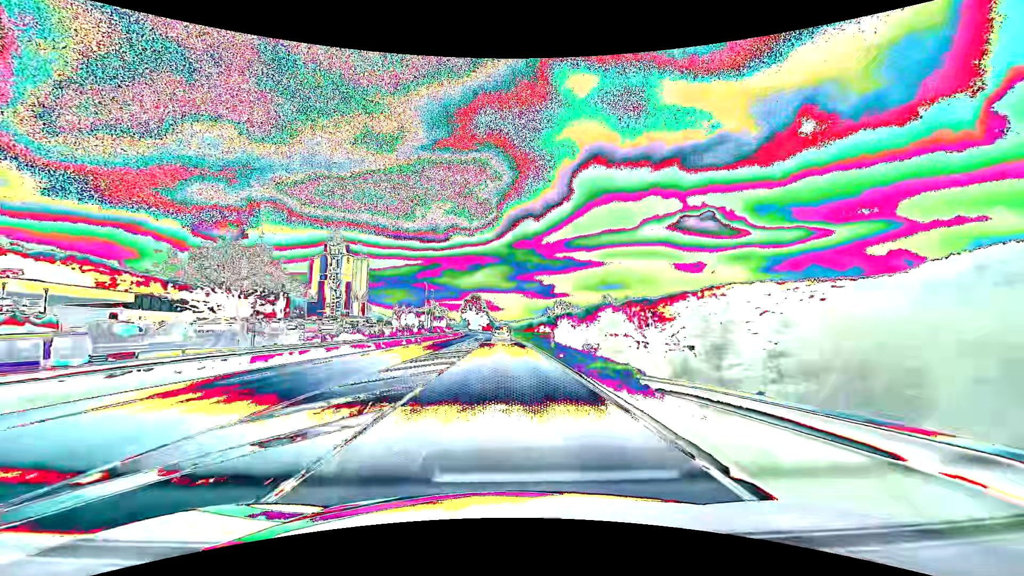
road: primary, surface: asphalt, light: Day
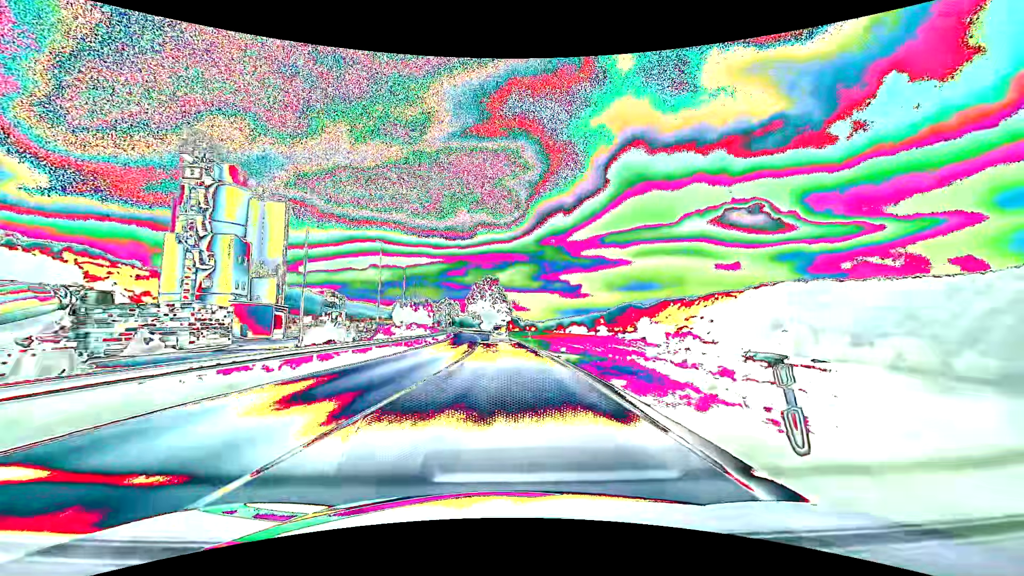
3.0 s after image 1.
(-2.0, +78.7) m; -3°
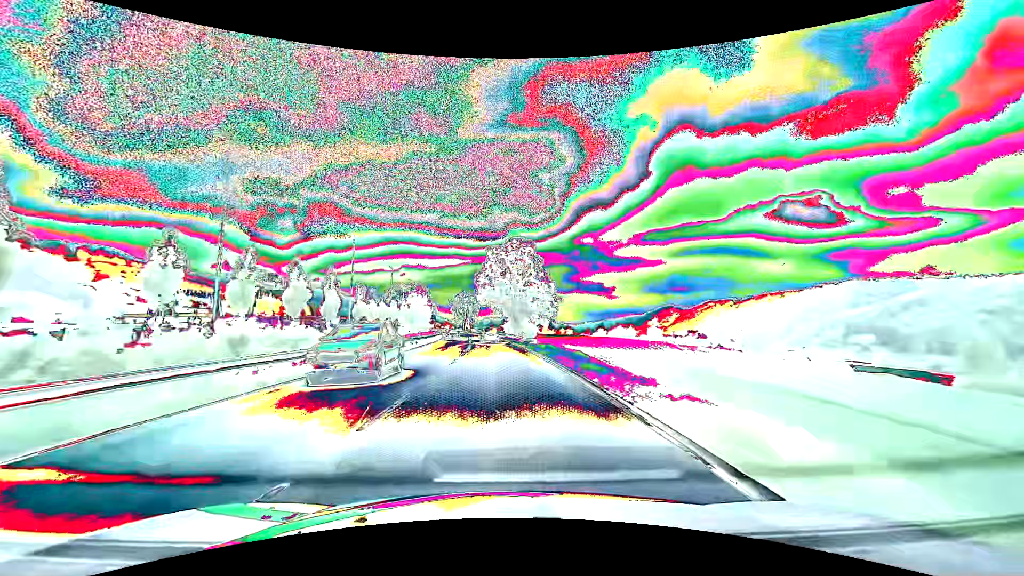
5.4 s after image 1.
(-1.5, +63.2) m; -3°
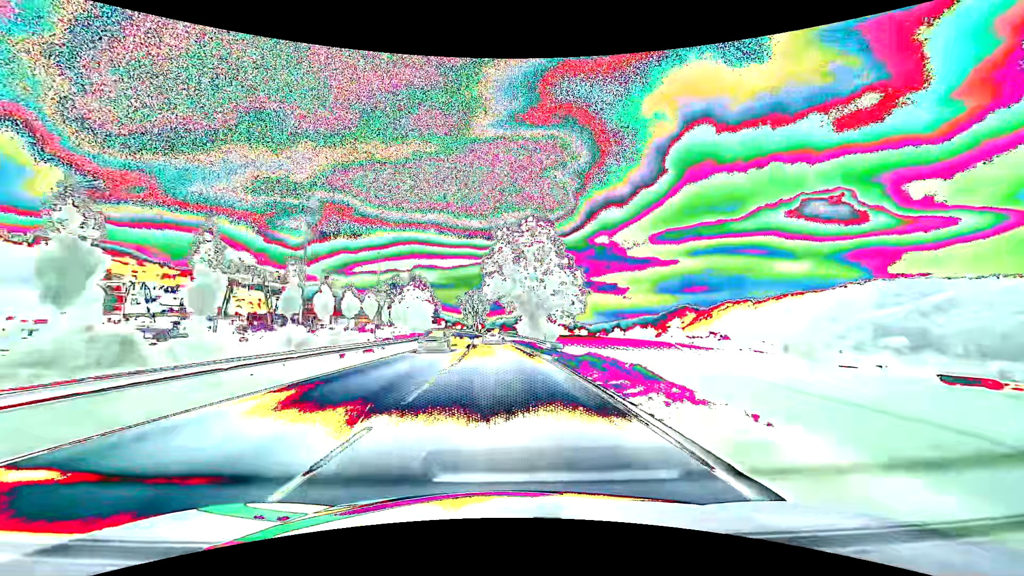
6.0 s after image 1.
(-0.2, +15.8) m; -2°
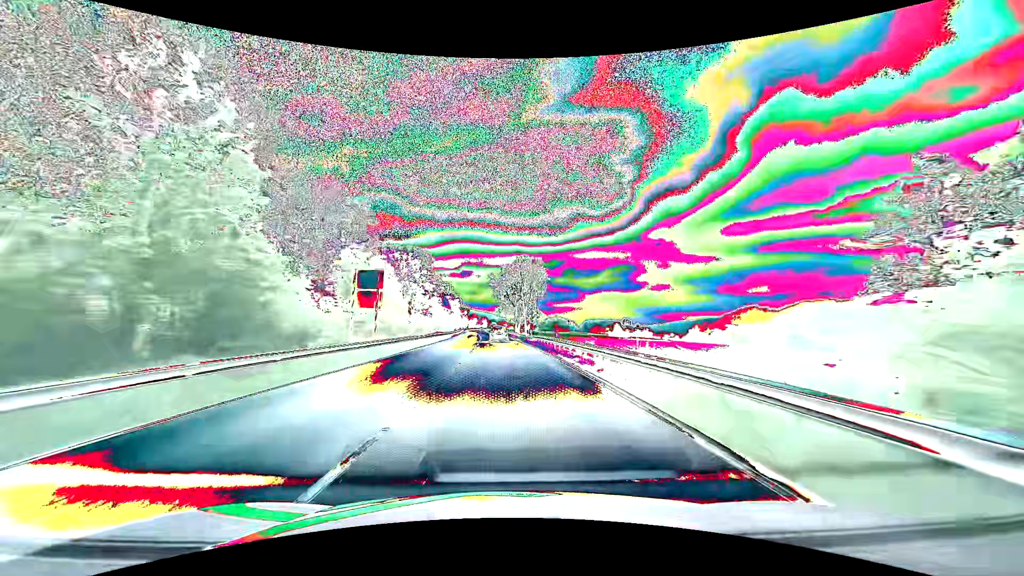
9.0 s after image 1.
(-4.2, +78.9) m; -5°
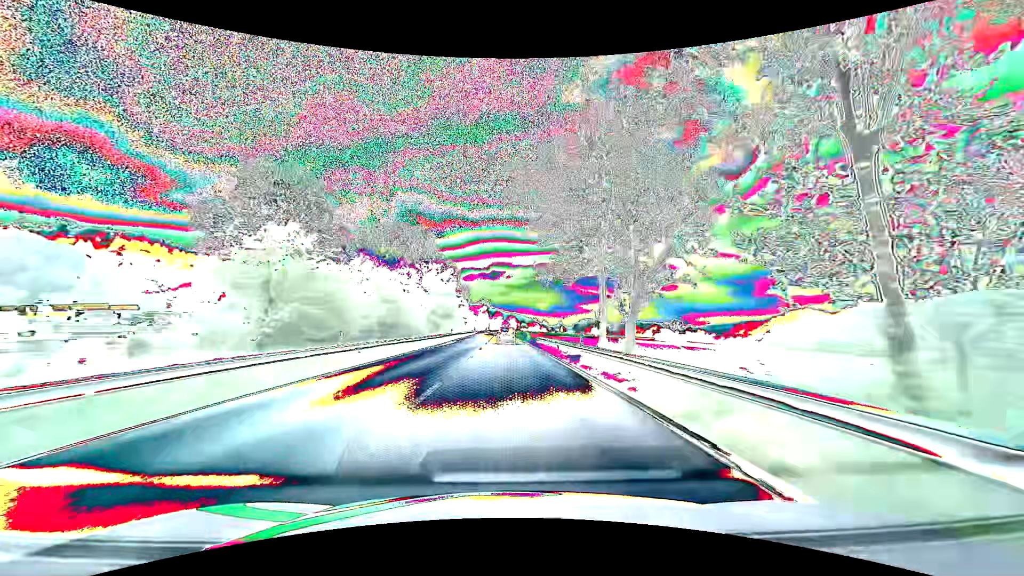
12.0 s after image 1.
(-2.9, +78.9) m; -4°
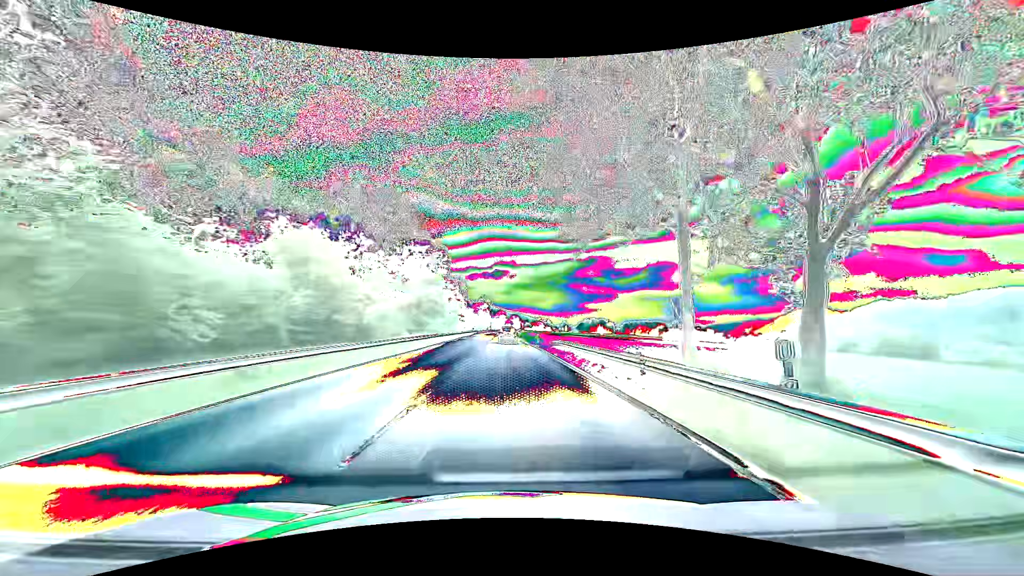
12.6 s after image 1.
(0.0, +15.8) m; 0°
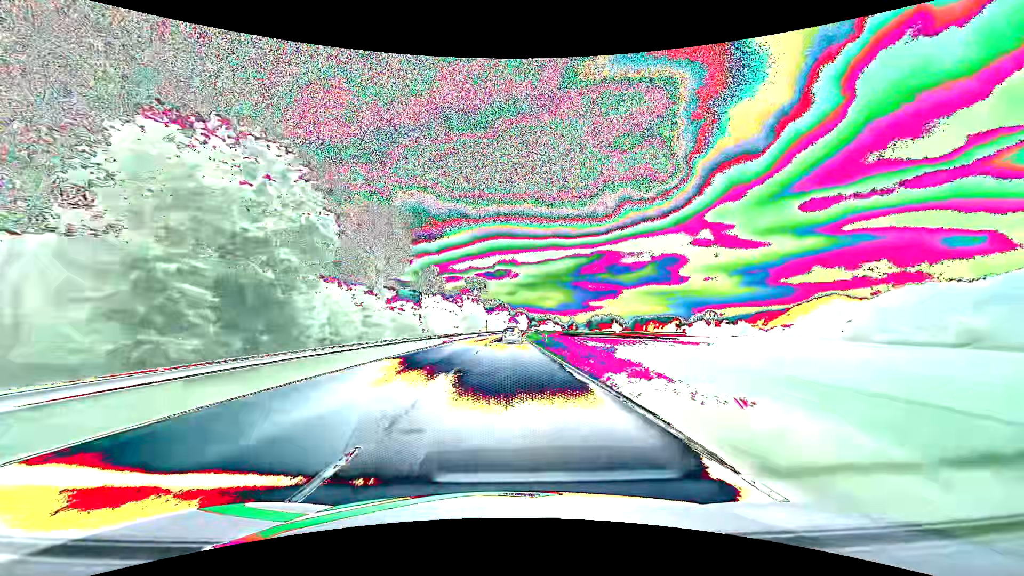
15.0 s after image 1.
(-0.4, +63.1) m; 0°
(0, +10) (0, +20) (0, +30) (0, +40) (0, +50) (0, +60) (+1, +70) (+1, +80) (+1, +90) (+1, +100) m
